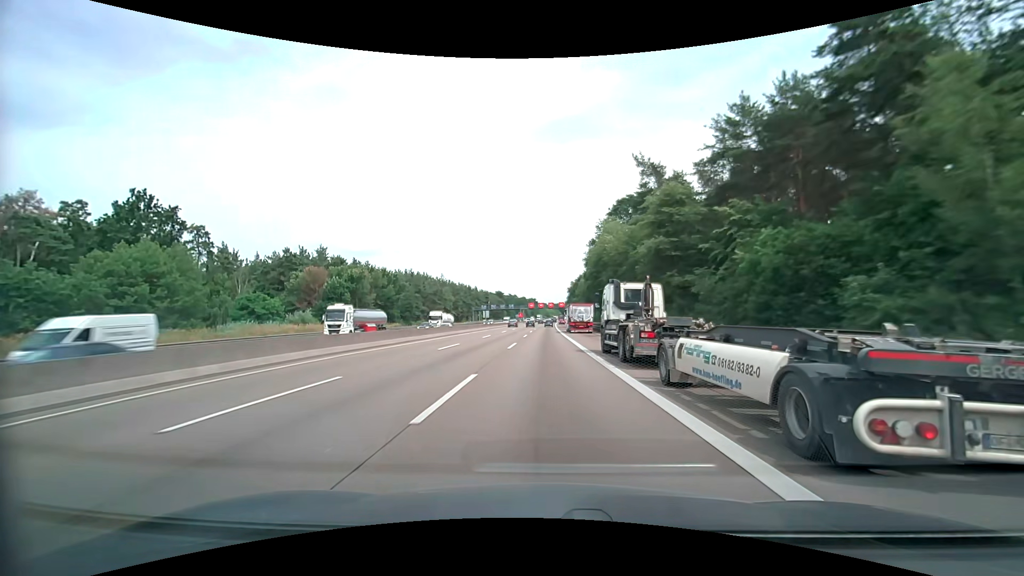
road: motorway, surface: asphalt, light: Day
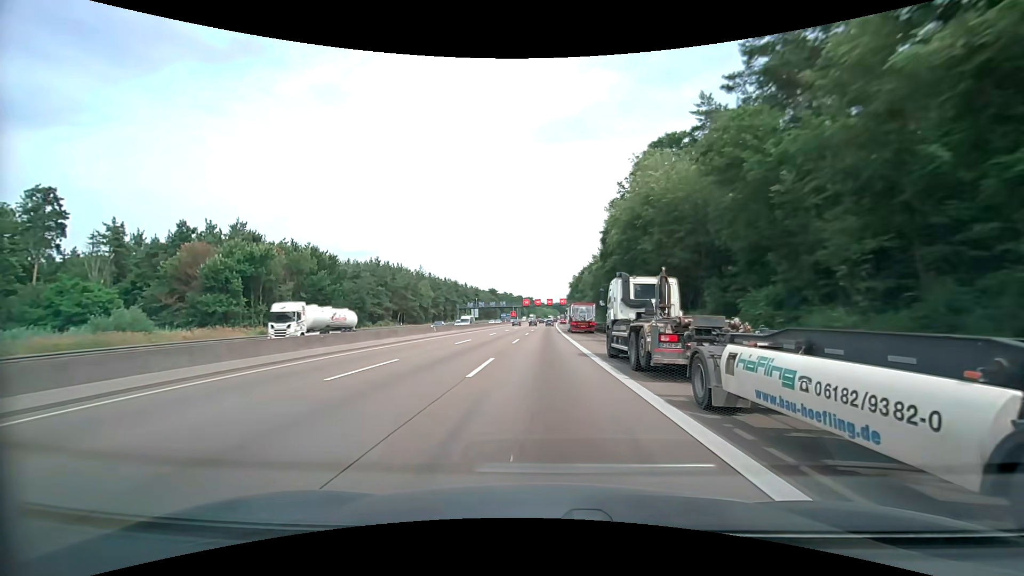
(-0.1, +30.8) m; 0°
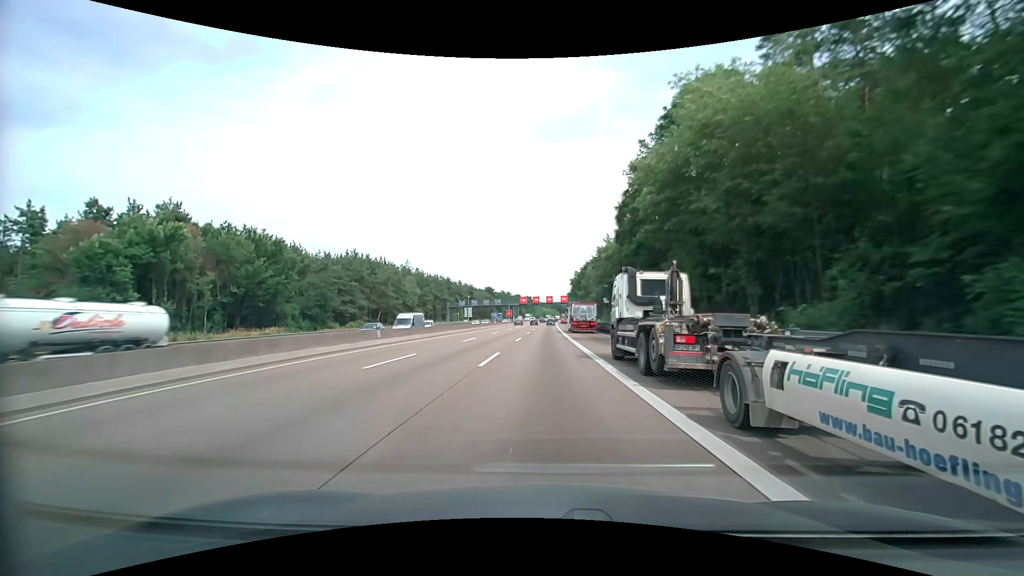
(0.0, +15.4) m; 0°
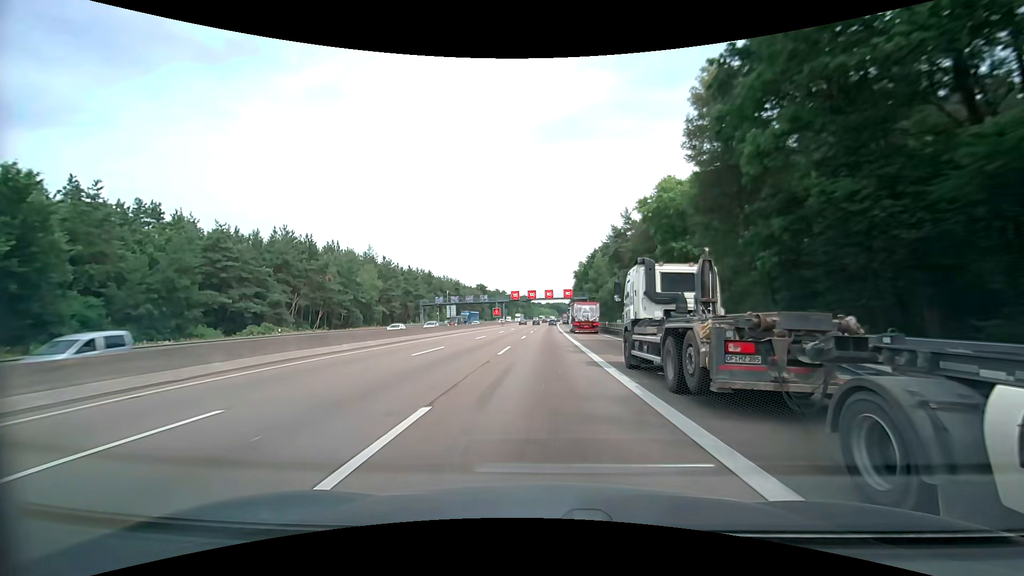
(0.0, +30.7) m; 0°
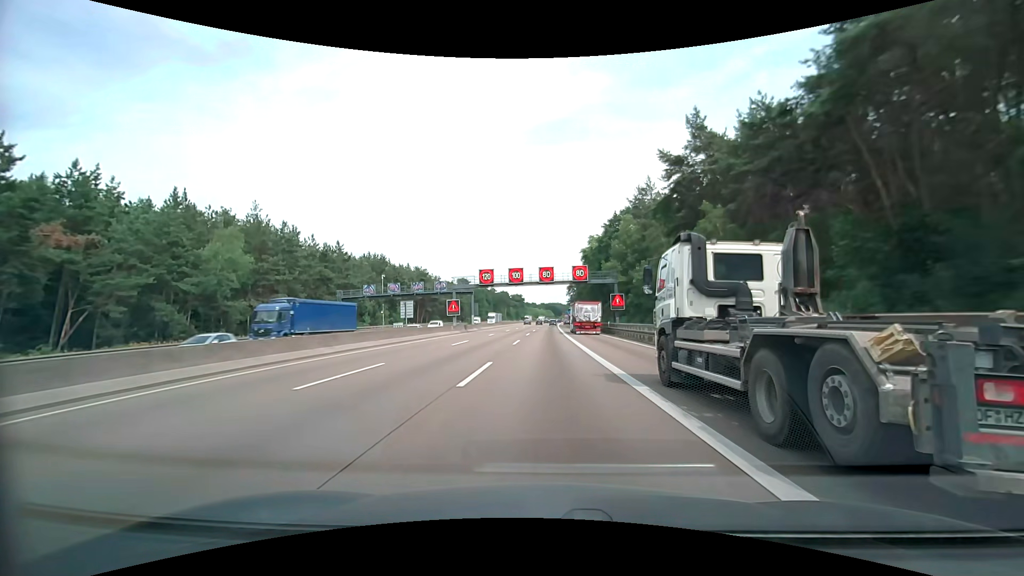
(+0.2, +45.8) m; 0°
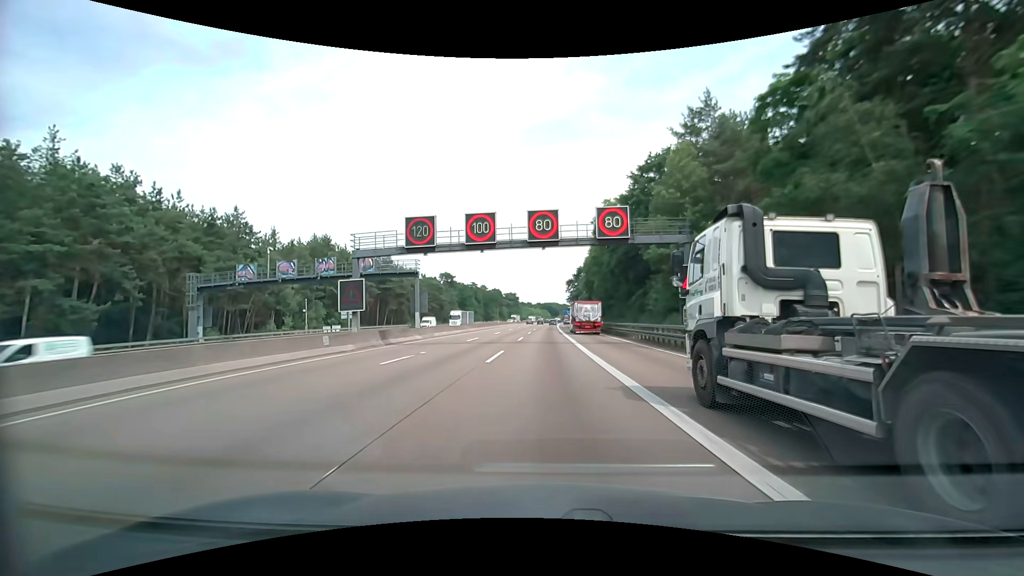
(+0.2, +30.4) m; +1°
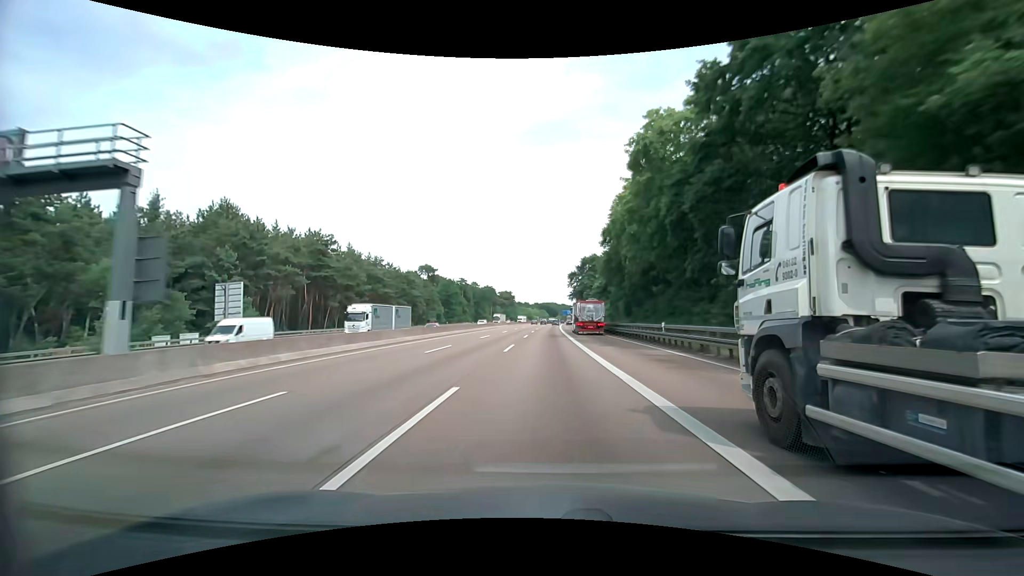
(0.0, +30.3) m; 0°
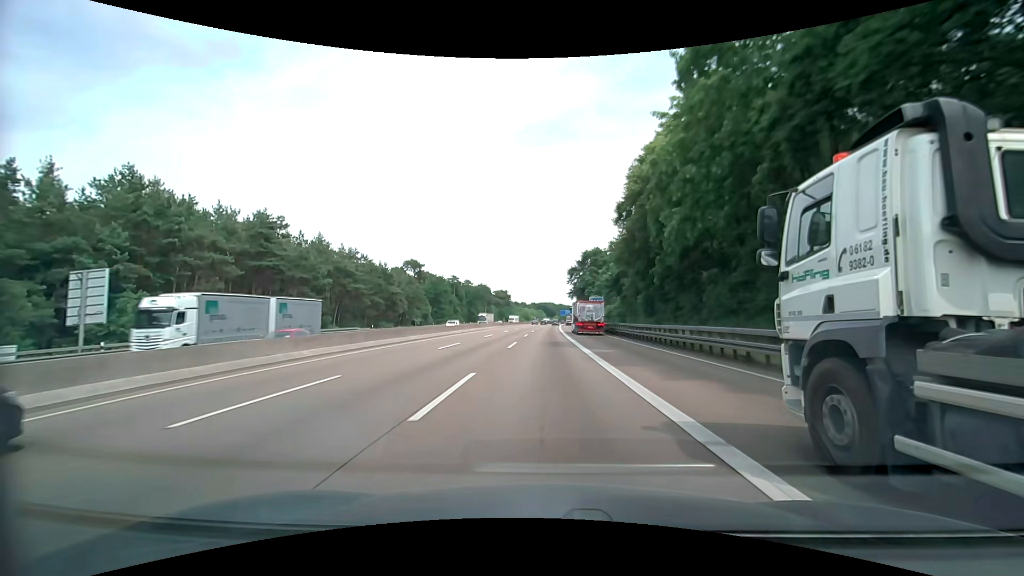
(0.0, +15.2) m; 0°
(0, +10) (0, +20) (0, +30) (0, +40) (0, +50) (+1, +60) (+1, +70) (+1, +80) (+1, +90) (+1, +100) m
